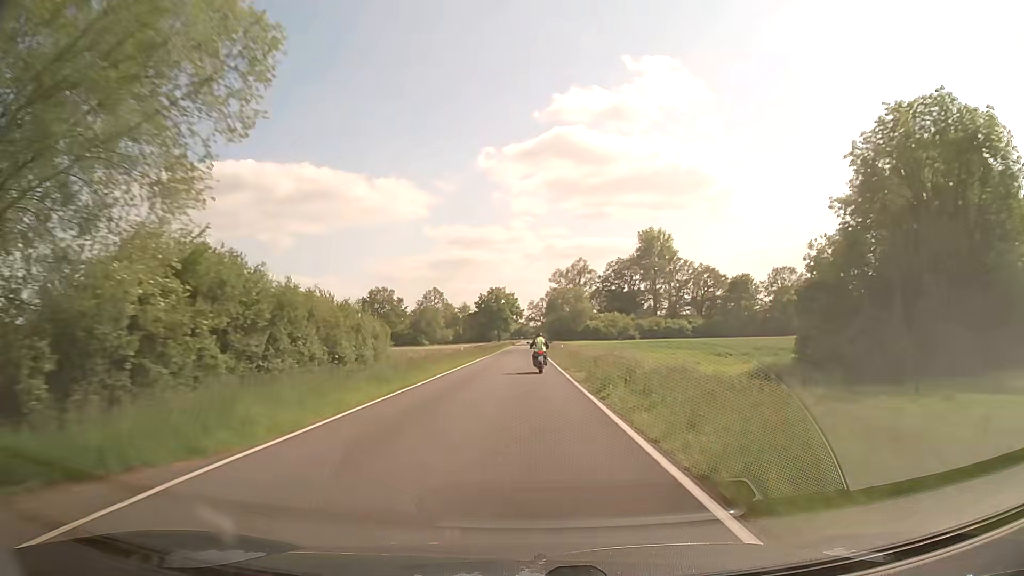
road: secondary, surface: asphalt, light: Day
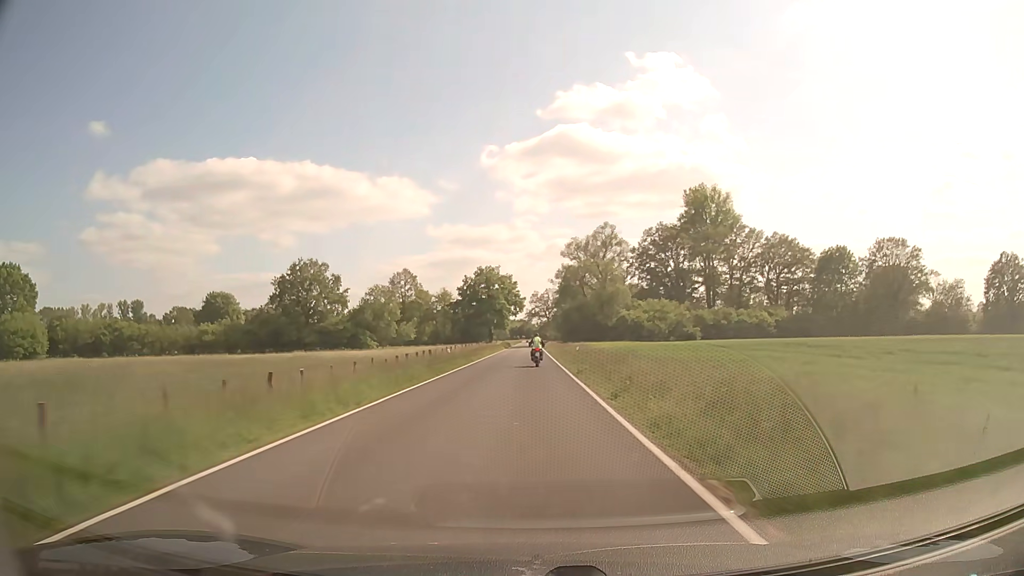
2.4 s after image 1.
(-0.1, +58.1) m; 0°
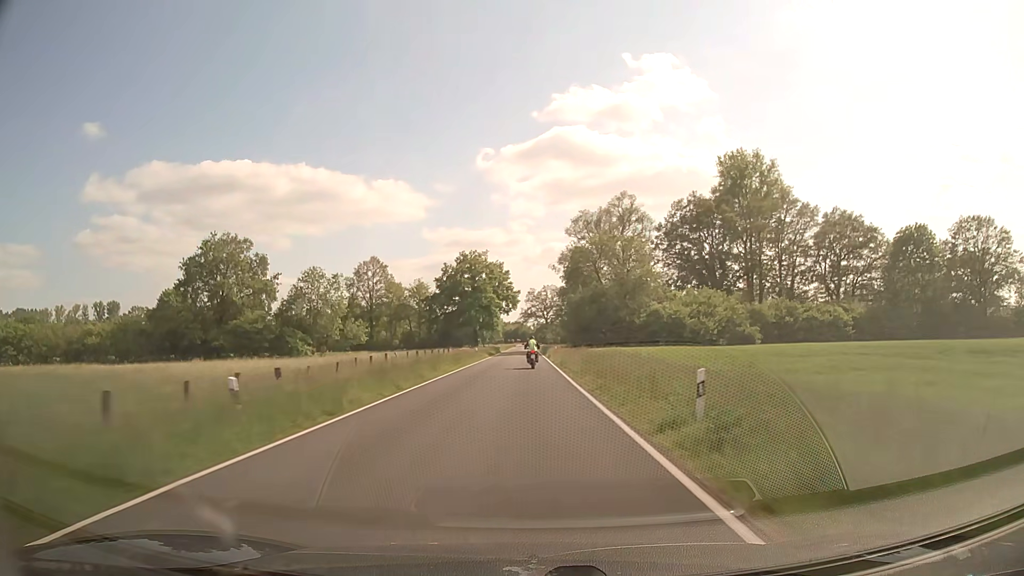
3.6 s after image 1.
(+0.1, +30.5) m; 0°
(0, +10) (0, +20) (0, +30) (0, +40) (0, +50) (0, +60) (0, +70) (0, +80) (0, +90) (0, +100) m
